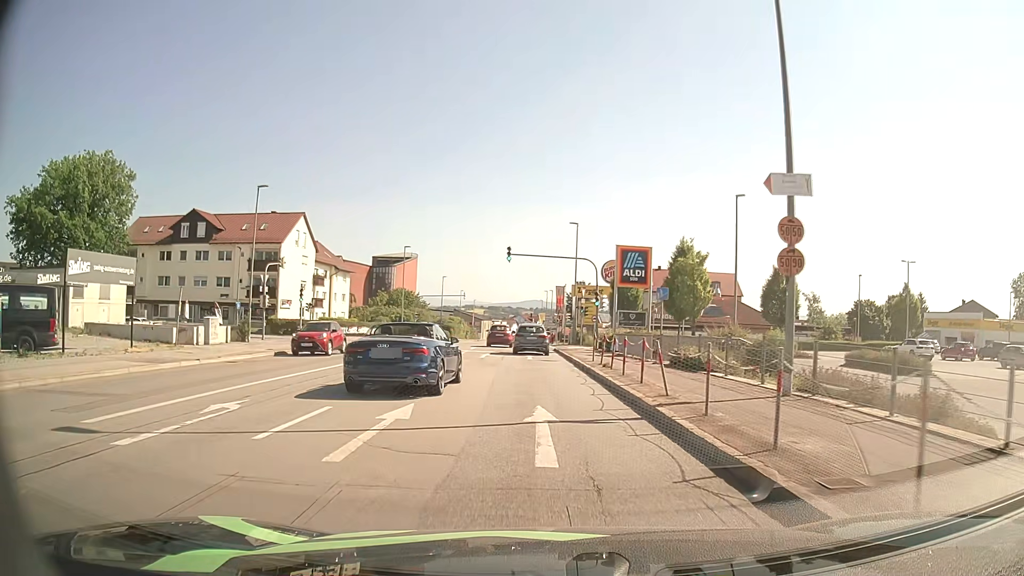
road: tertiary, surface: asphalt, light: Day
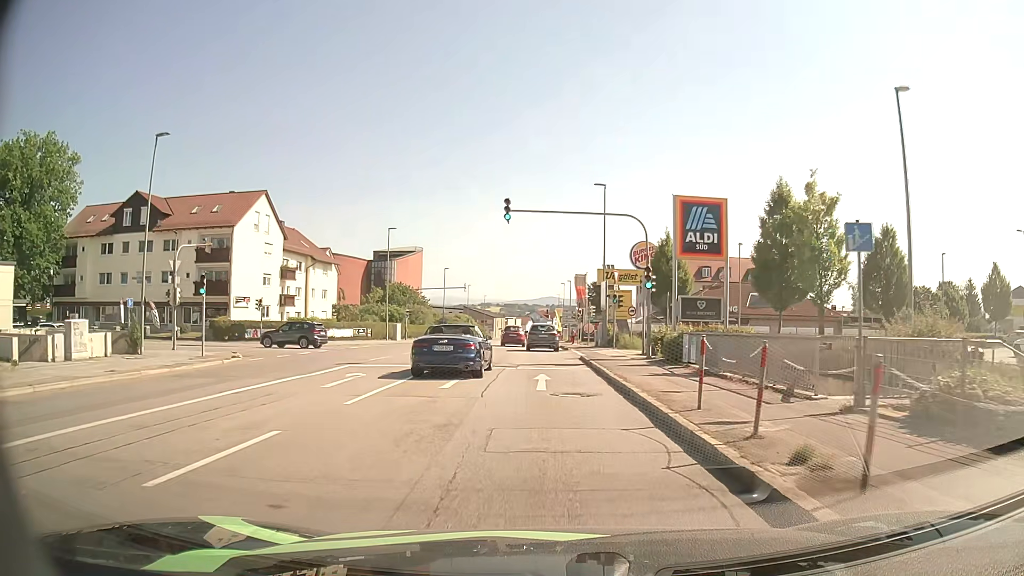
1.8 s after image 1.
(0.0, +14.6) m; -1°
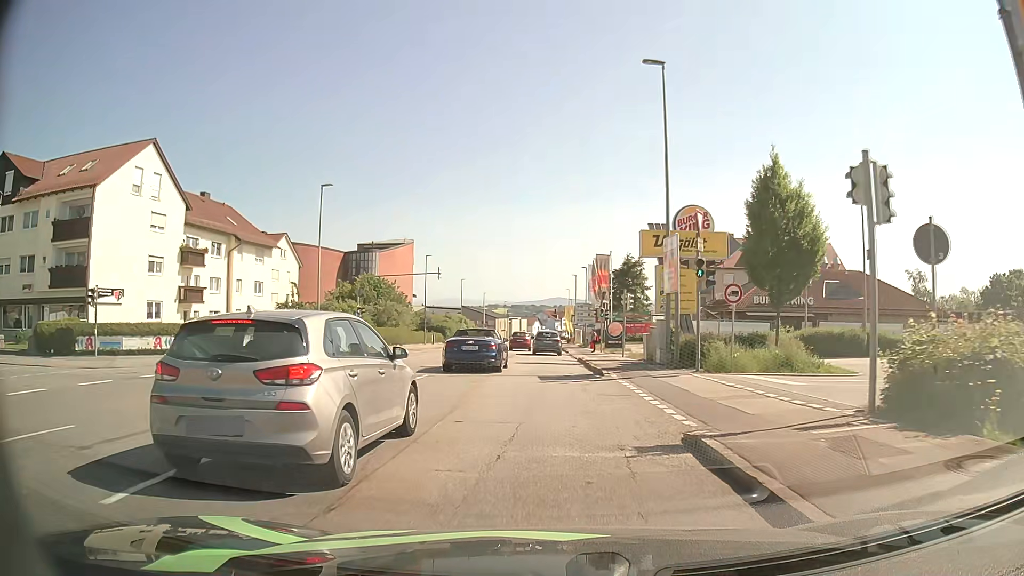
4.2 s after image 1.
(0.0, +20.8) m; 0°
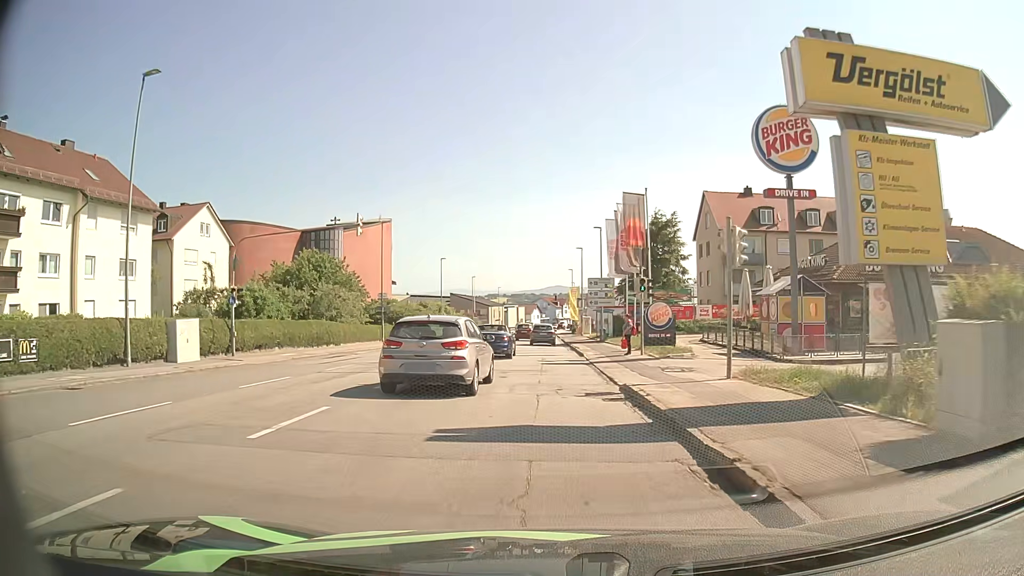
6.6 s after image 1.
(0.0, +20.5) m; +1°
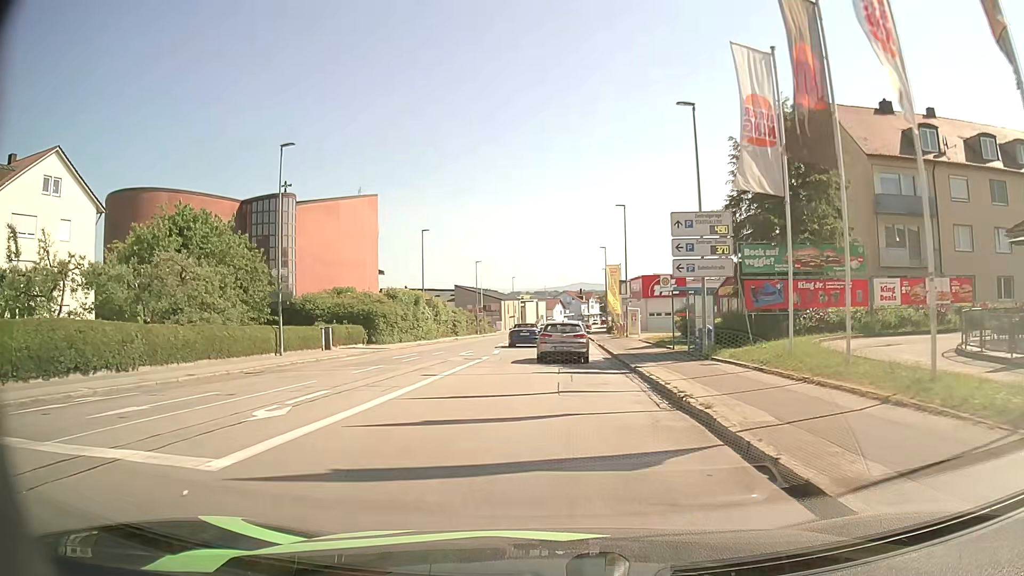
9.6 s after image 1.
(-0.6, +26.9) m; -3°
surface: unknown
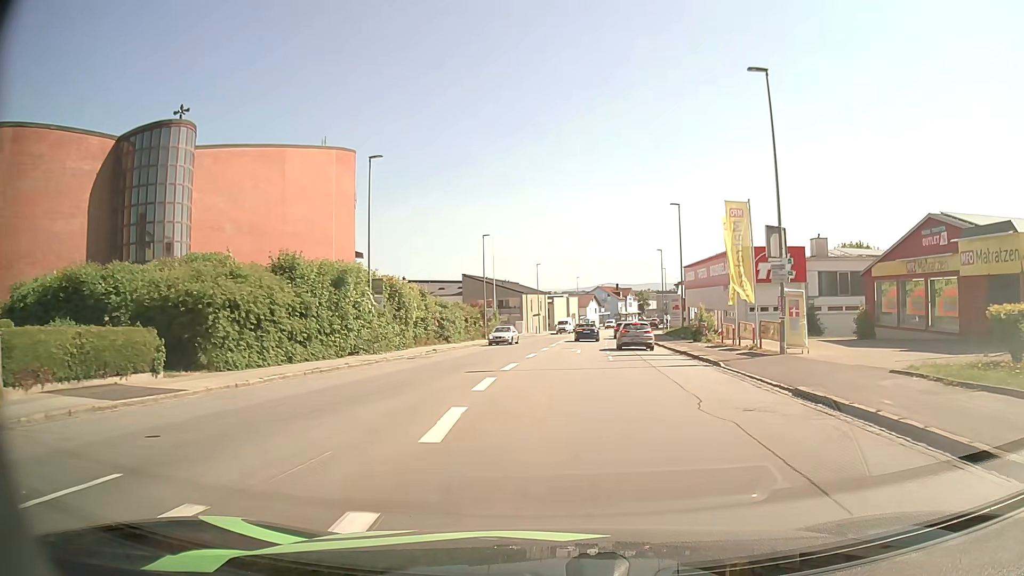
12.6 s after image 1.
(-1.1, +29.3) m; -2°
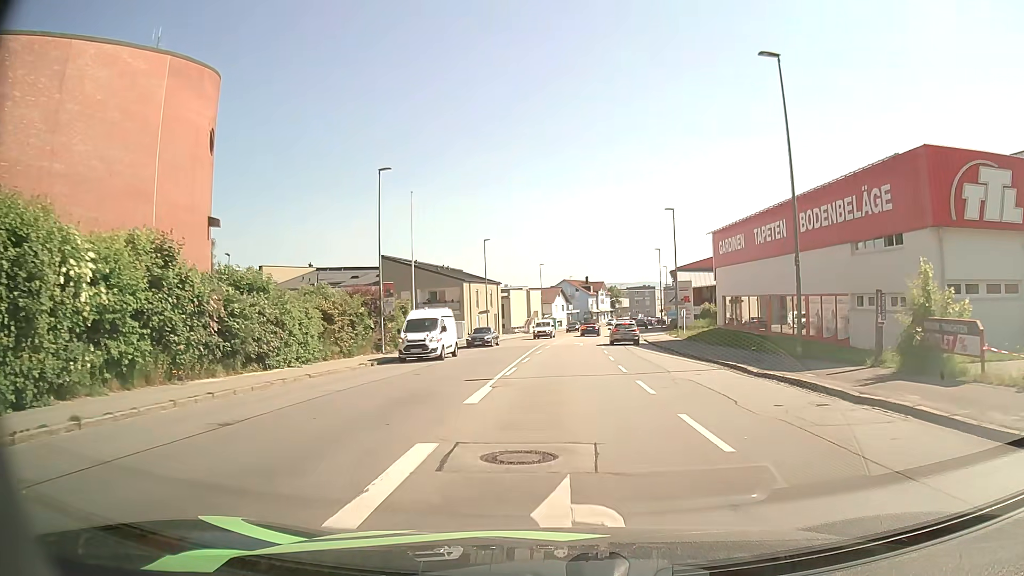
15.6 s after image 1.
(+0.7, +29.7) m; +3°
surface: asphalt
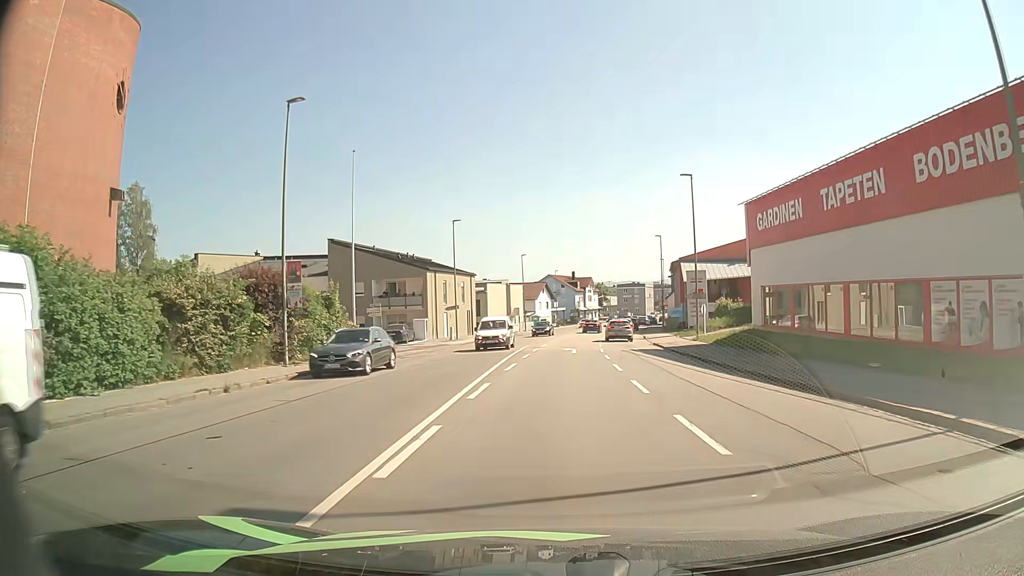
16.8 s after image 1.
(+0.2, +12.4) m; +1°
(0, +10) (0, +20) (+1, +30) (+1, +40) (+2, +50) (+3, +60) (+4, +70) (+6, +80) (+7, +90) (+9, +99) m
